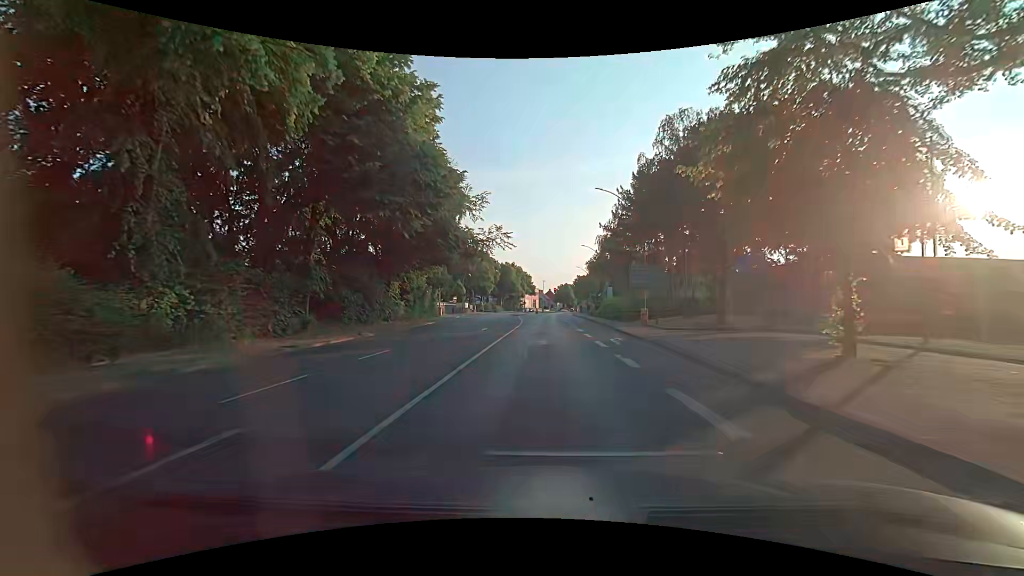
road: primary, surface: asphalt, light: Day
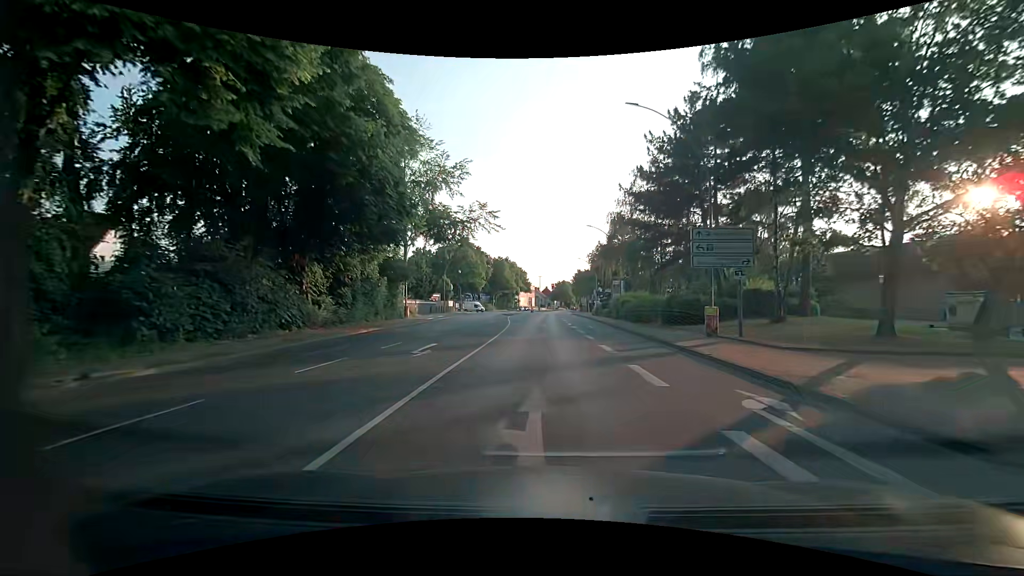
(0.0, +14.8) m; 0°
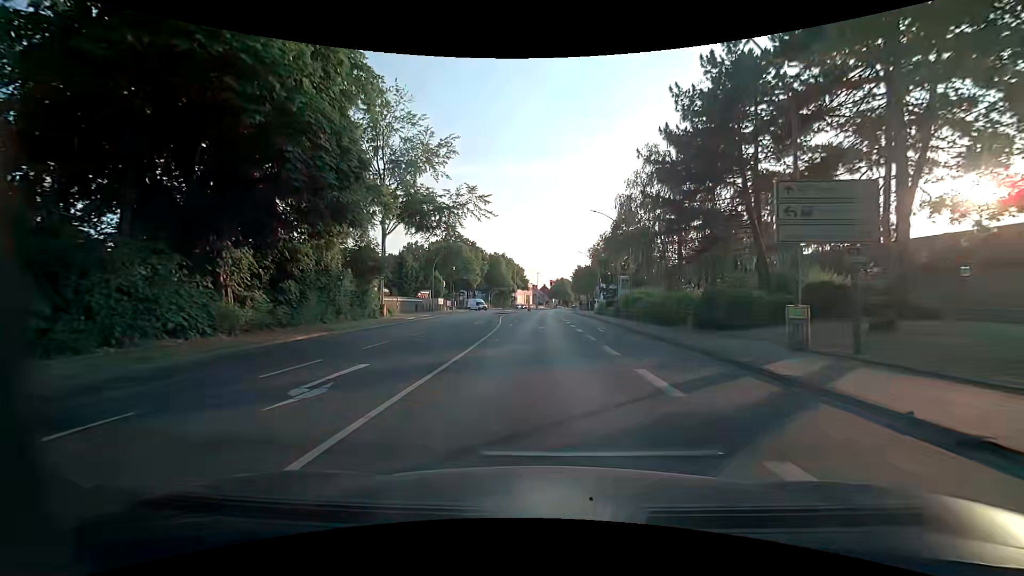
(0.0, +7.1) m; 0°
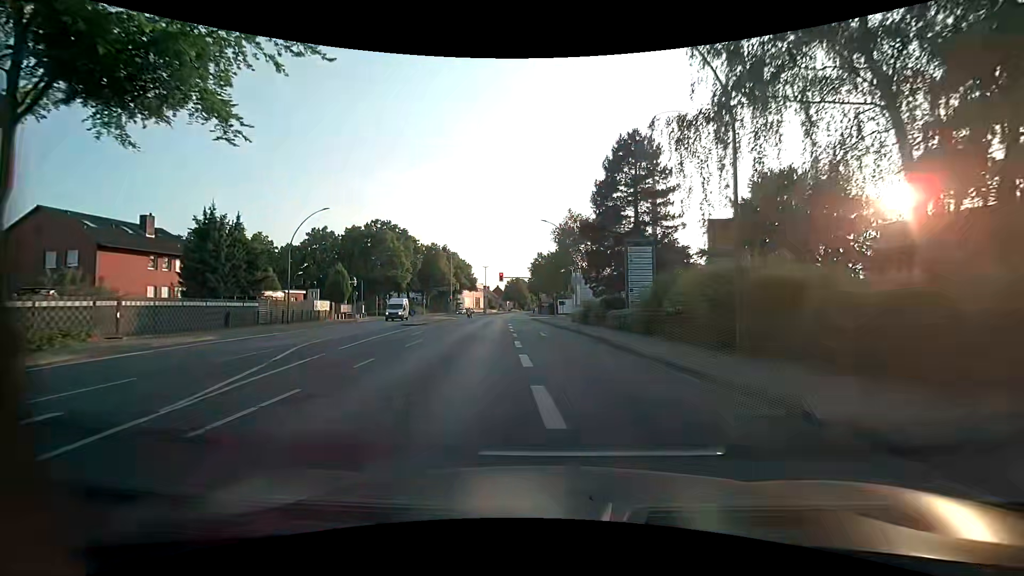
(+1.1, +31.6) m; +5°
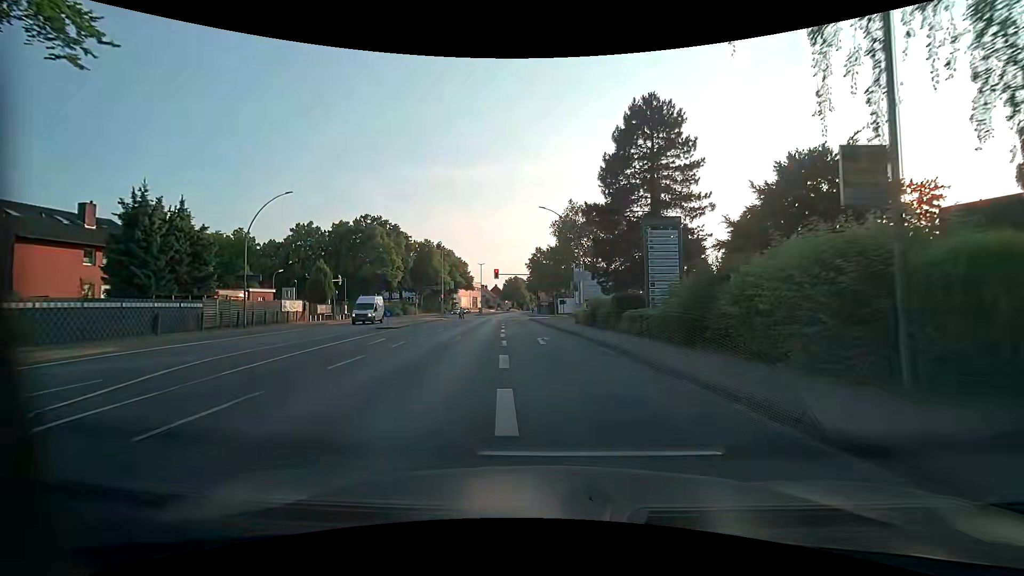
(0.0, +6.2) m; -1°
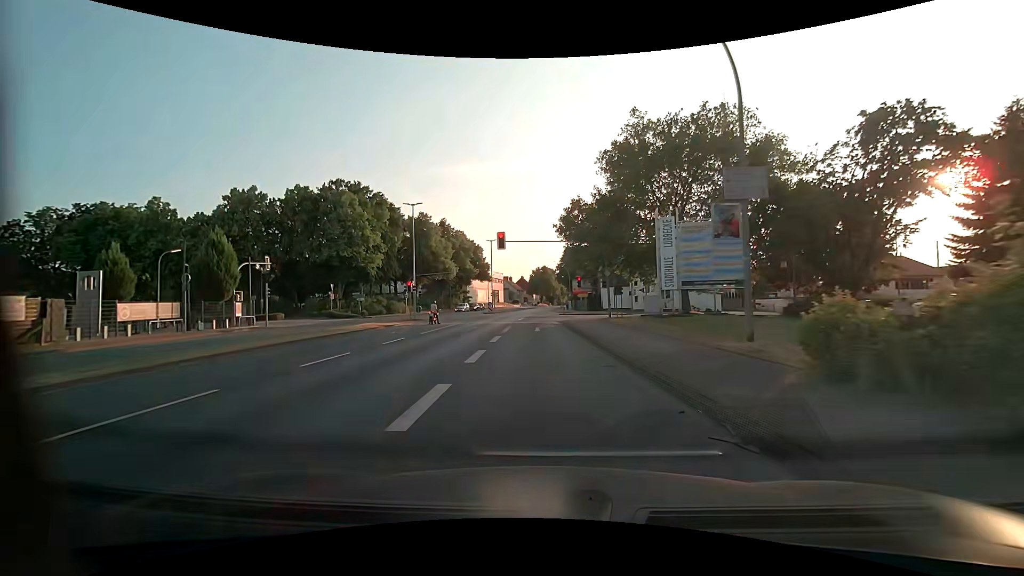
(-0.5, +30.2) m; -3°
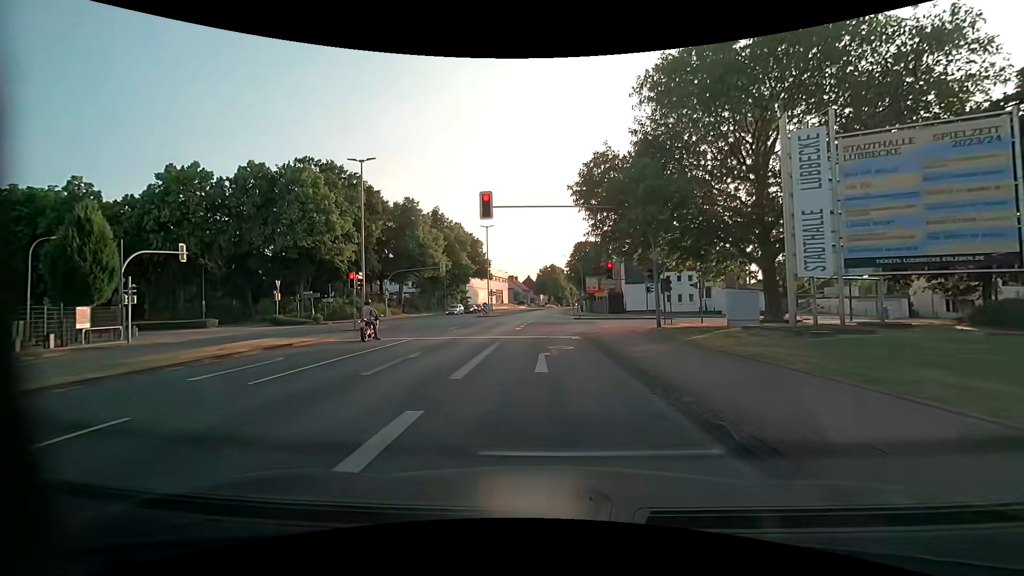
(0.0, +13.6) m; 0°
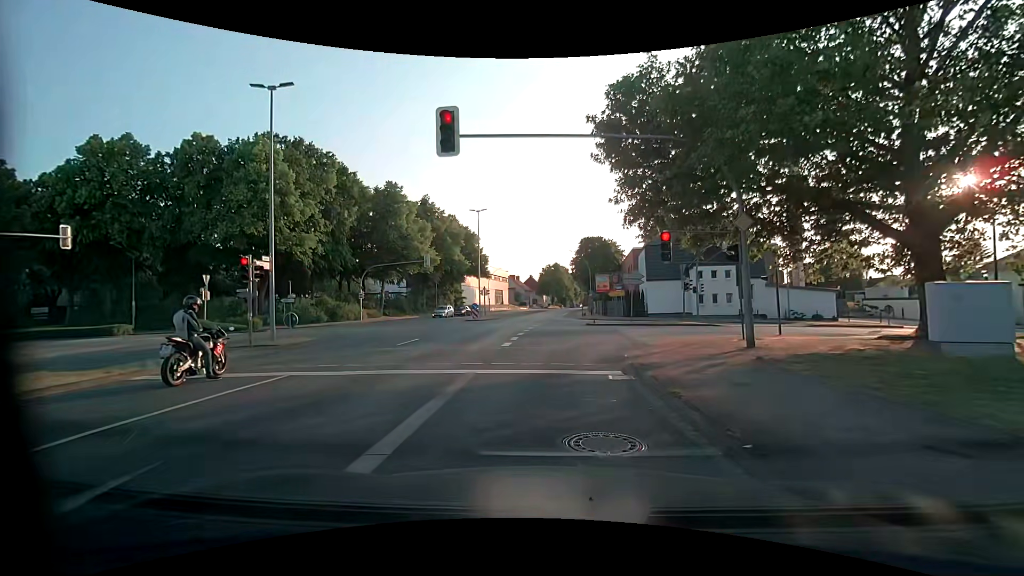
(0.0, +10.0) m; 0°
